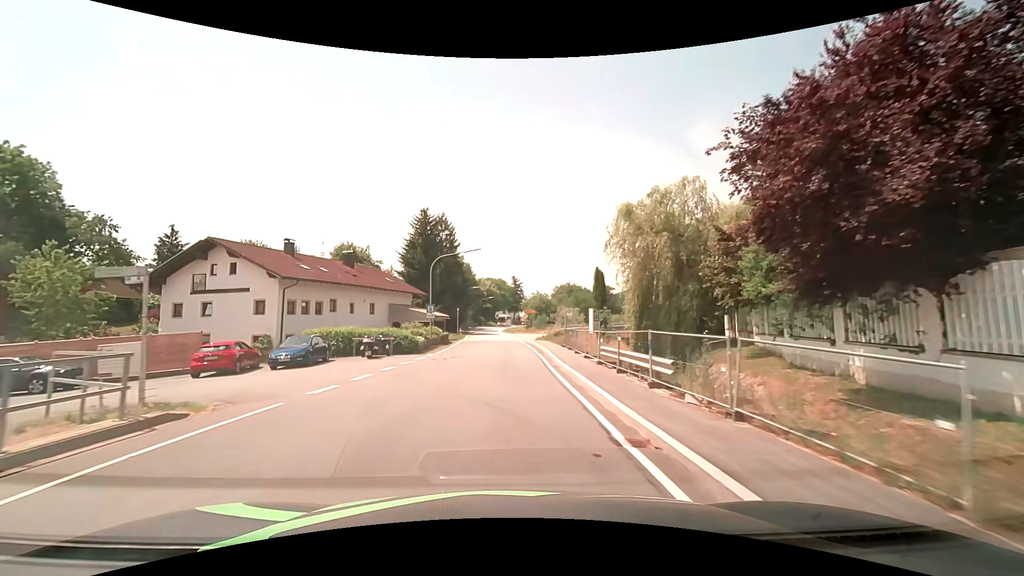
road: secondary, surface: asphalt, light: Day
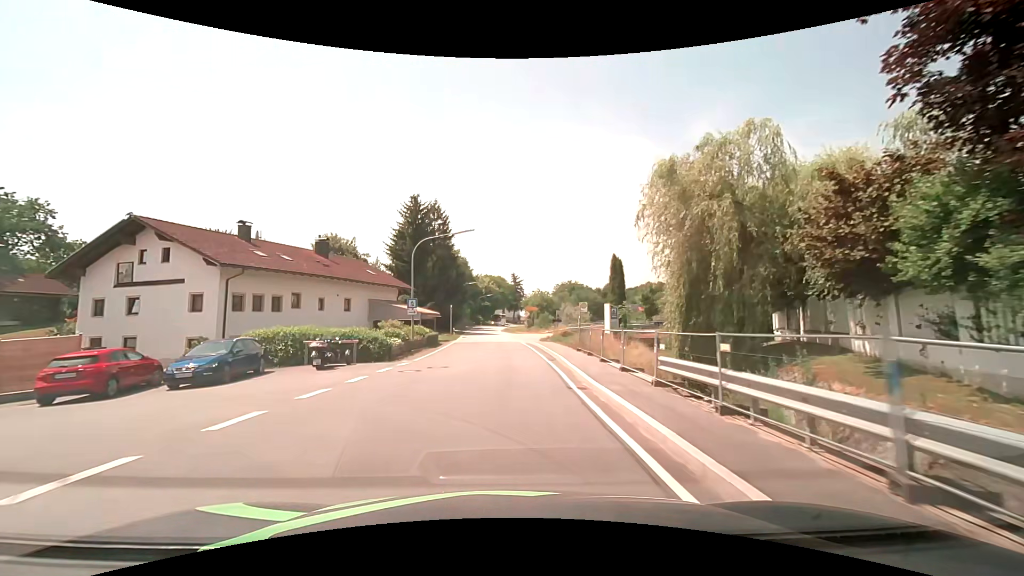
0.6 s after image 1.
(0.0, +6.9) m; 0°
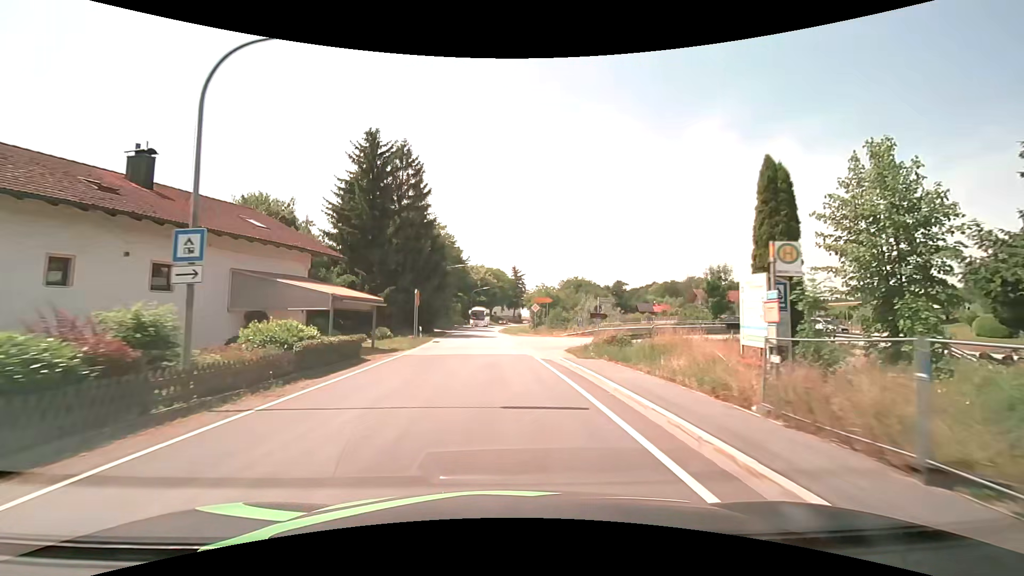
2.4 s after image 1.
(-0.1, +20.9) m; 0°
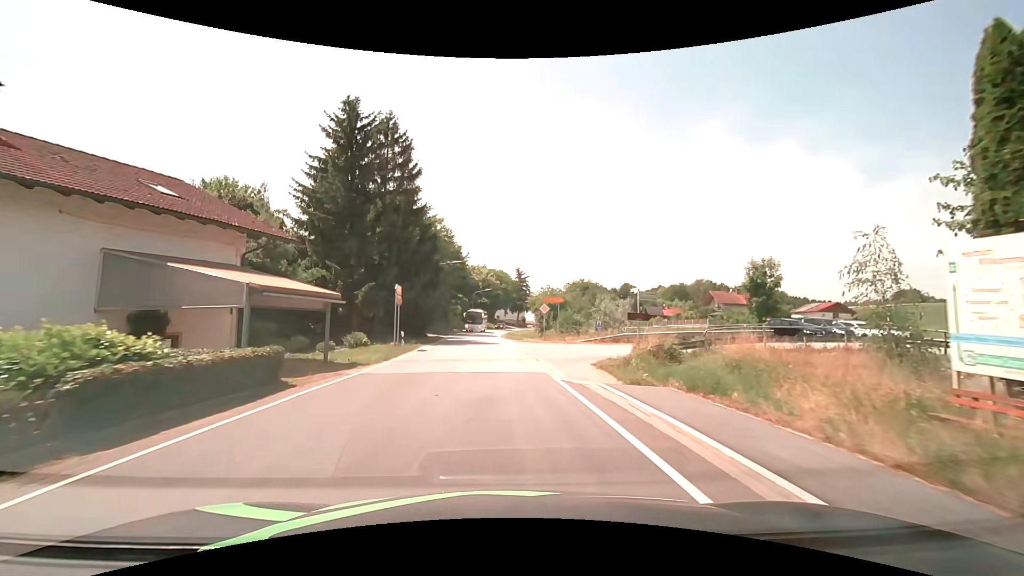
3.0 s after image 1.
(-0.1, +7.0) m; -1°
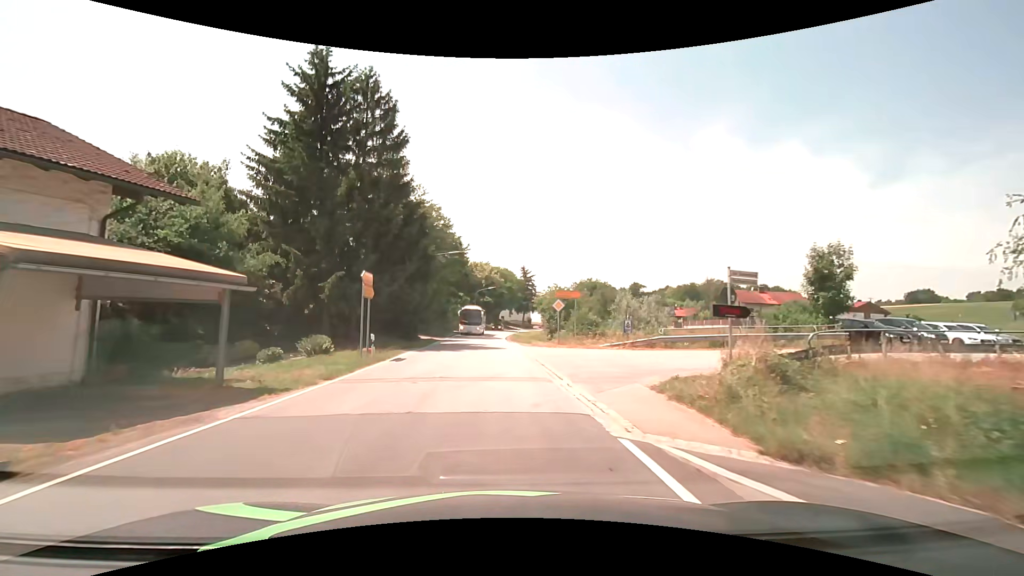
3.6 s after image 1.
(0.0, +7.0) m; -1°
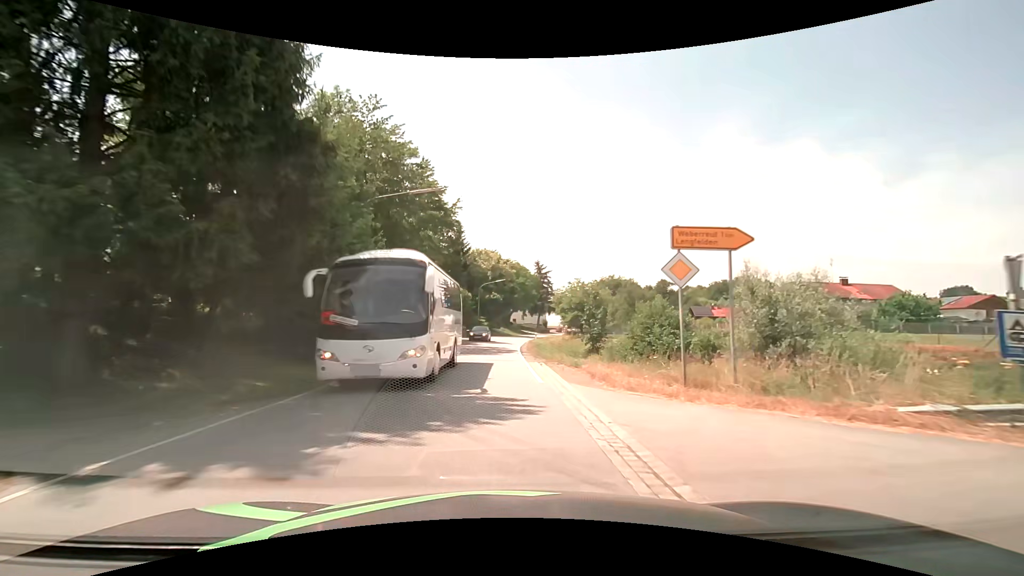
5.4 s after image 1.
(-0.3, +20.7) m; -1°
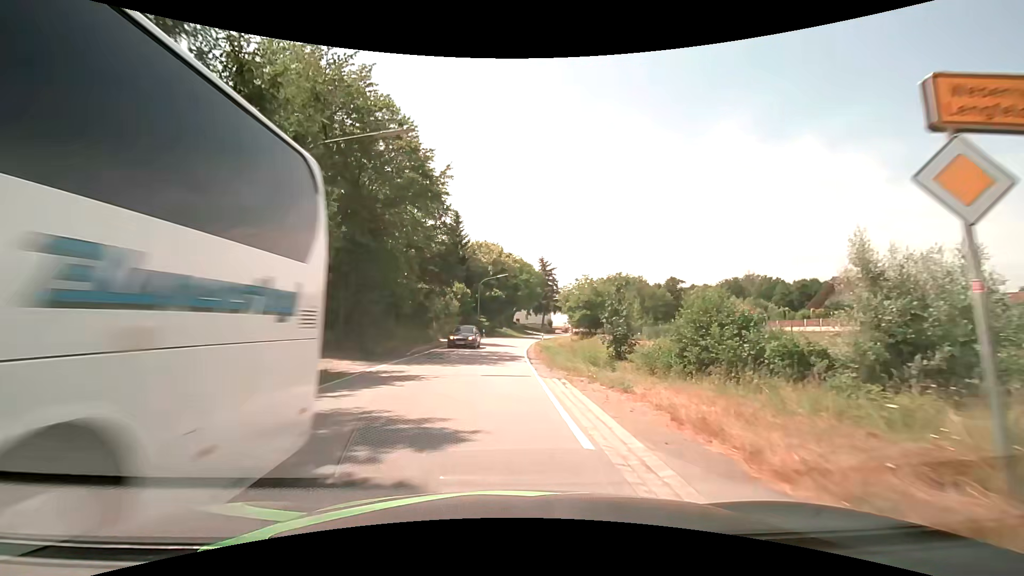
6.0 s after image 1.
(0.0, +6.8) m; 0°
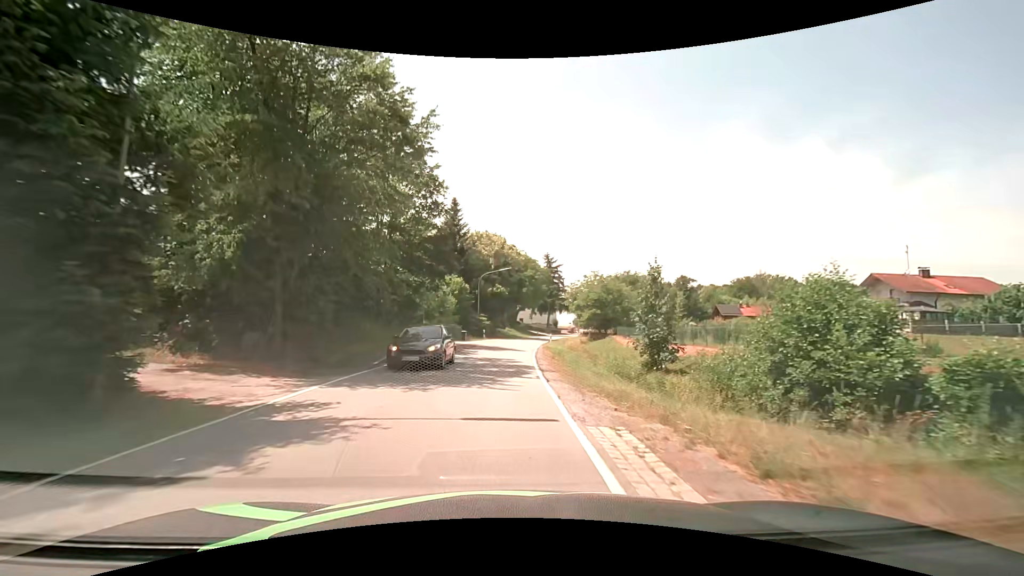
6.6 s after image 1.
(0.0, +6.8) m; 0°
(0, +10) (0, +20) (0, +30) (0, +40) (+1, +50) (+3, +60) (+5, +70) (+7, +79) (+9, +89) (+12, +99) m
